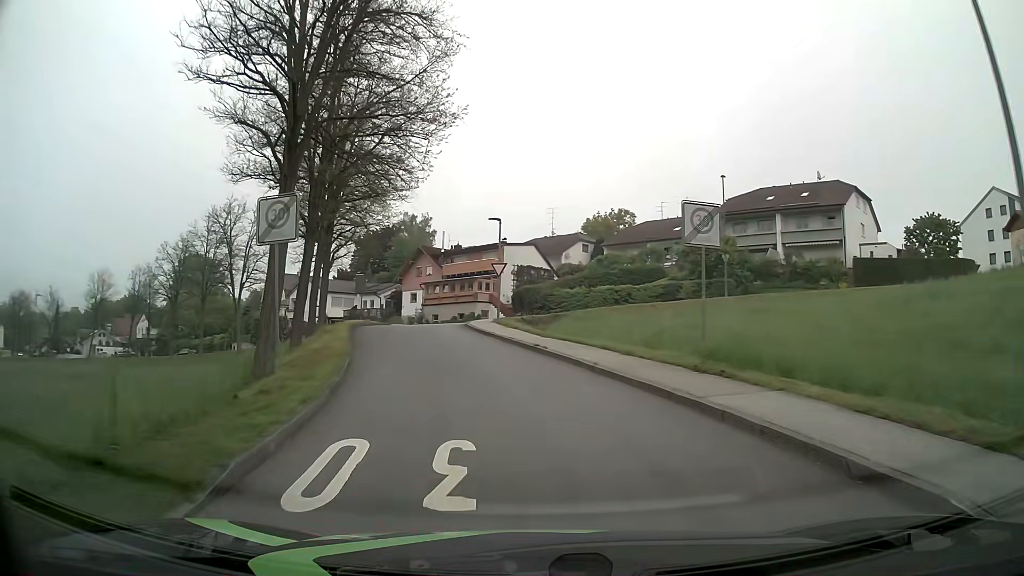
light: Day
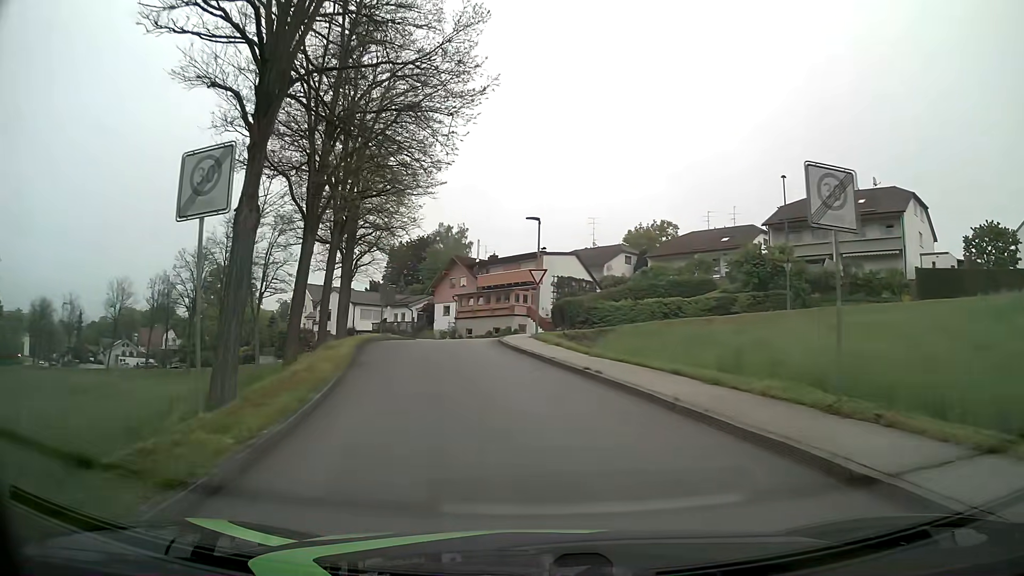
(-0.1, +4.5) m; -3°
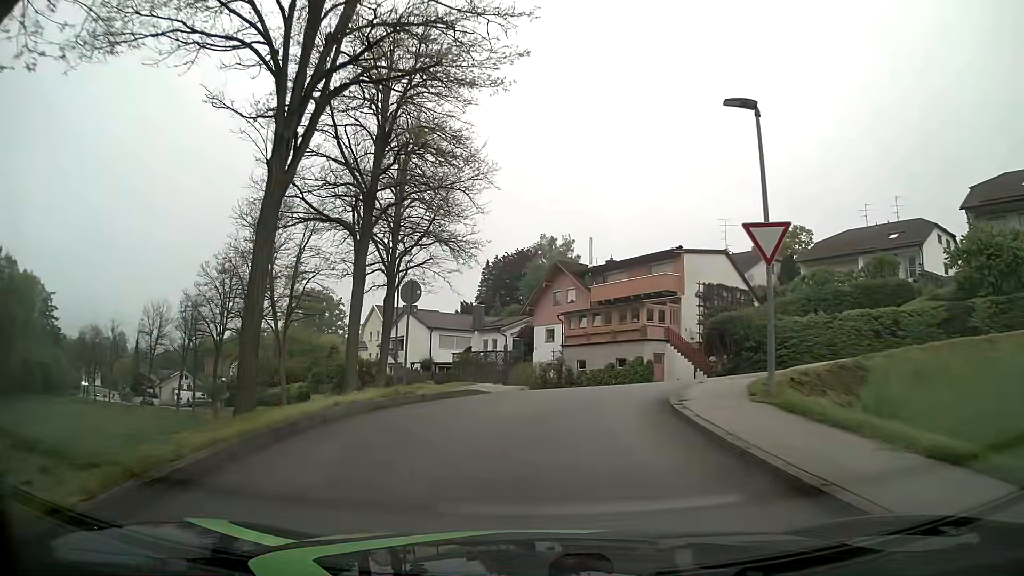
(-1.7, +17.4) m; -9°
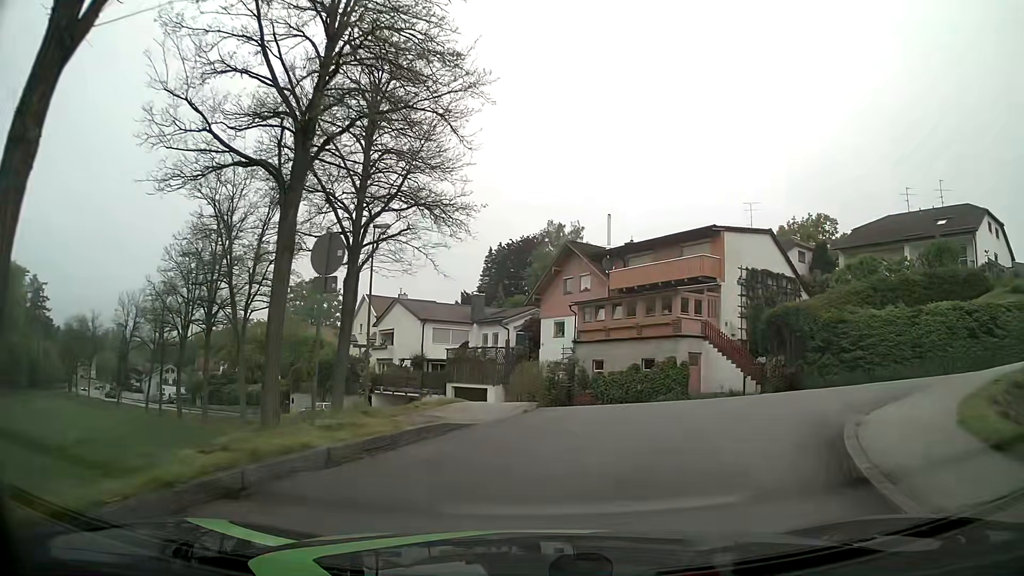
(-0.1, +7.2) m; 0°
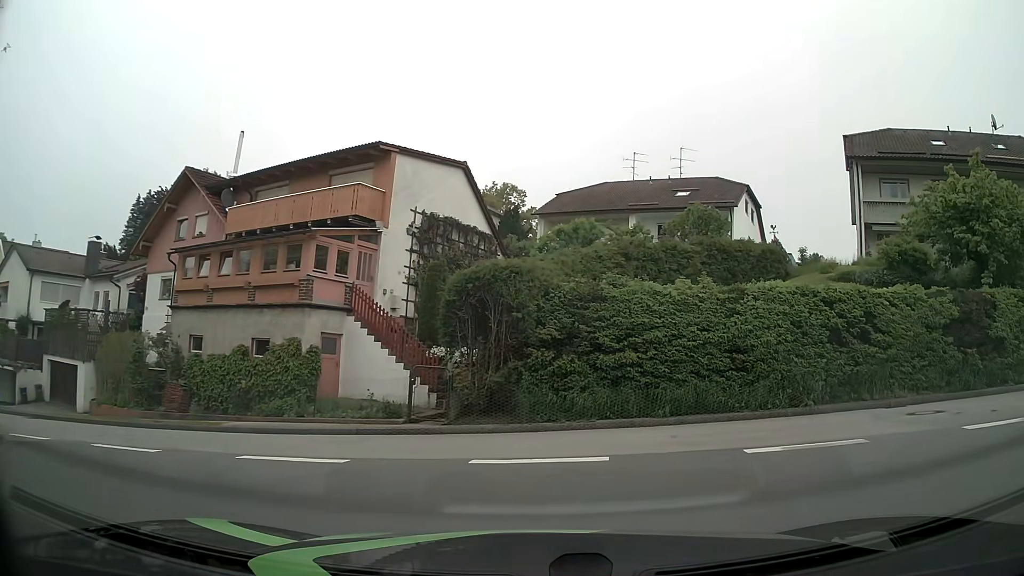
(+2.3, +11.1) m; +30°
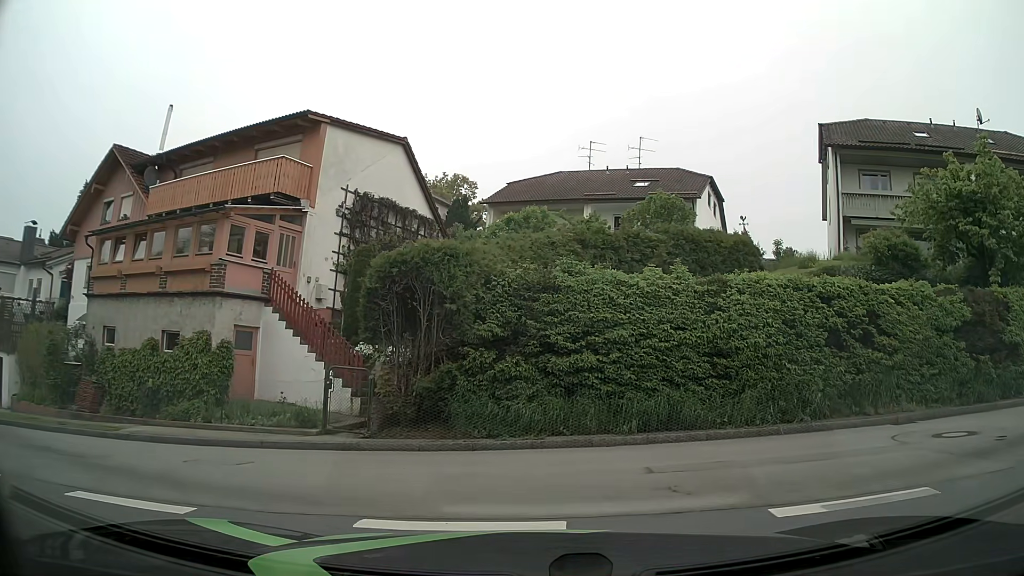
(+0.1, +2.5) m; +5°
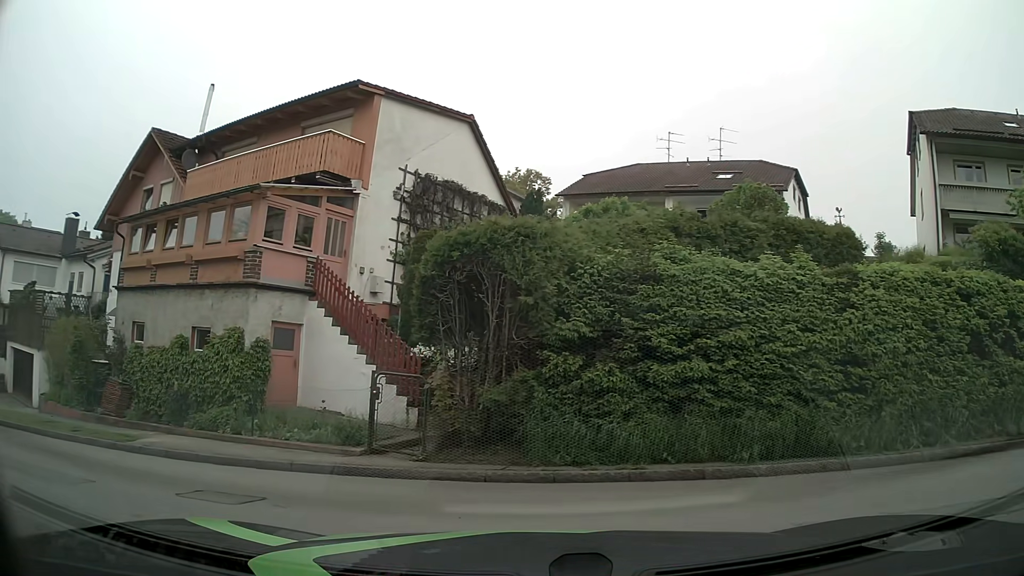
(-0.2, +2.6) m; -8°
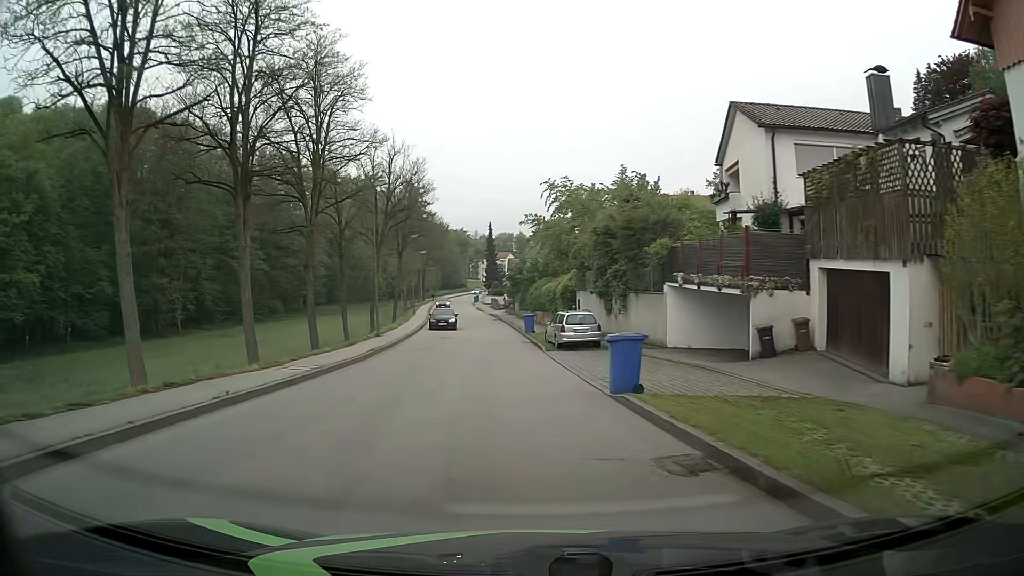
(-11.1, +11.6) m; -68°
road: unclassified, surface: asphalt
(0, +10) (-1, +20) (-1, +30) (-2, +40) (-3, +50) (-3, +60) (-5, +70) (-6, +80) (-7, +90) (-9, +100) m
